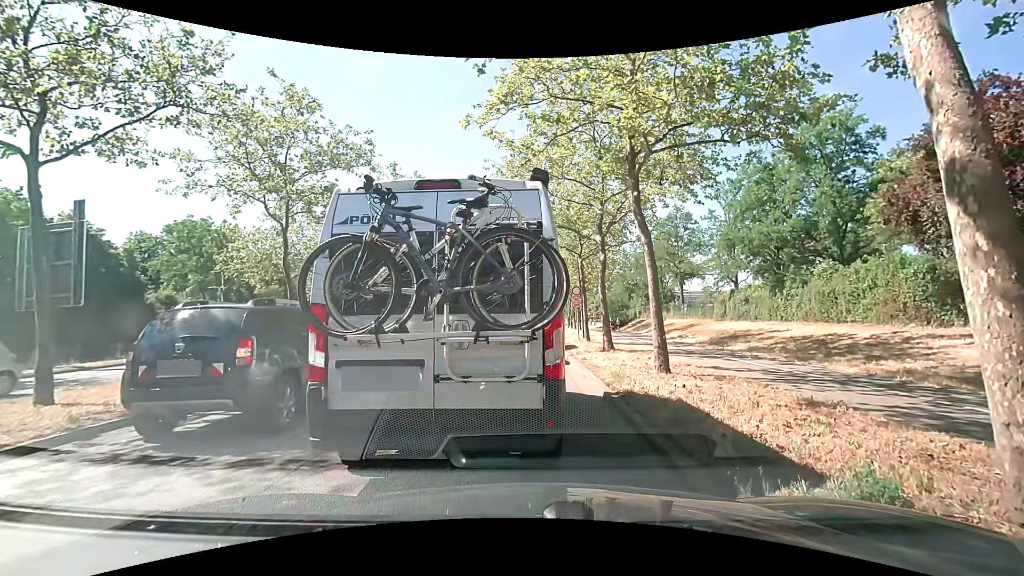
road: primary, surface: asphalt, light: Day
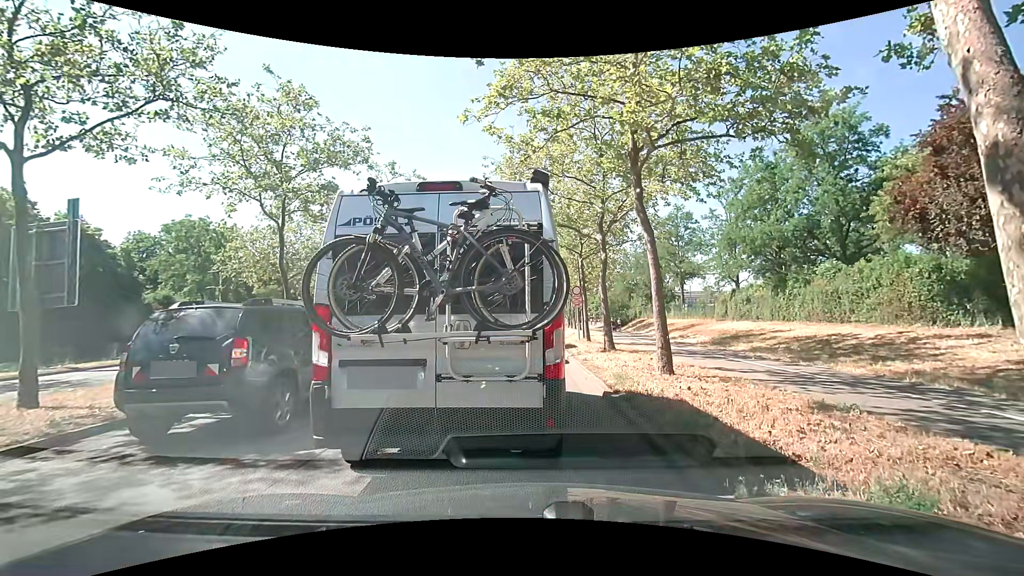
(0.0, +0.3) m; 0°
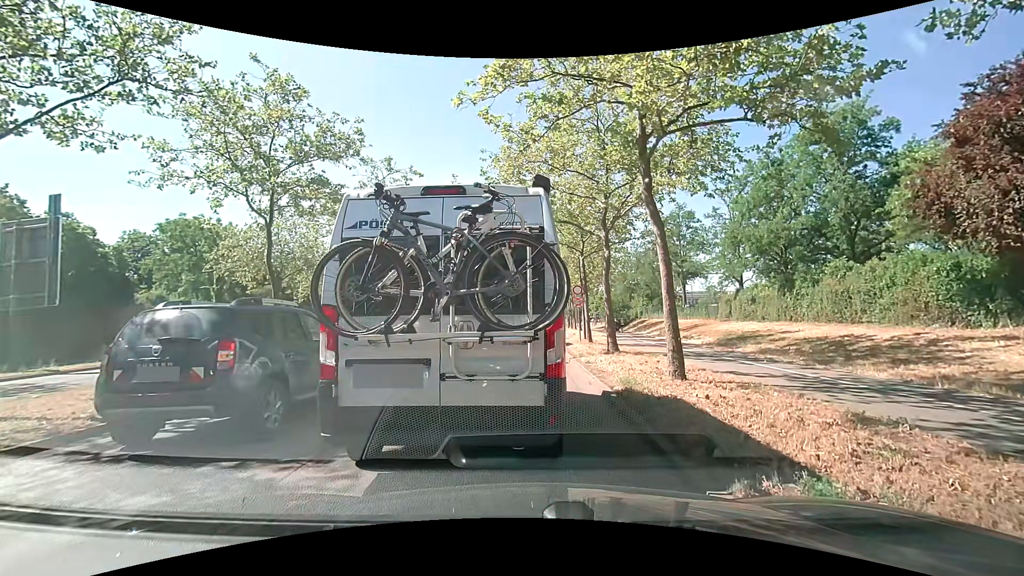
(0.0, +0.8) m; 0°
